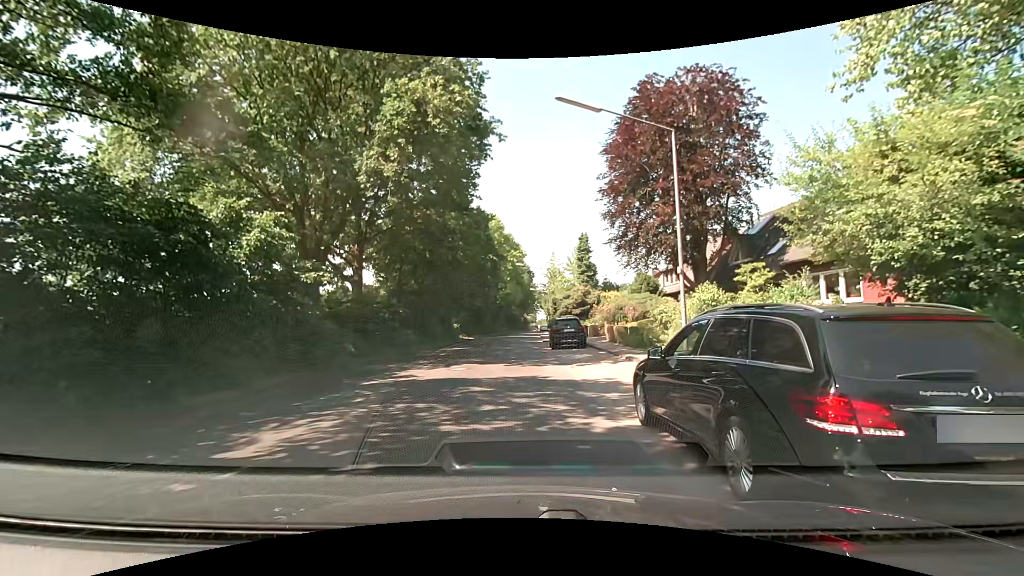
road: unclassified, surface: asphalt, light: Day
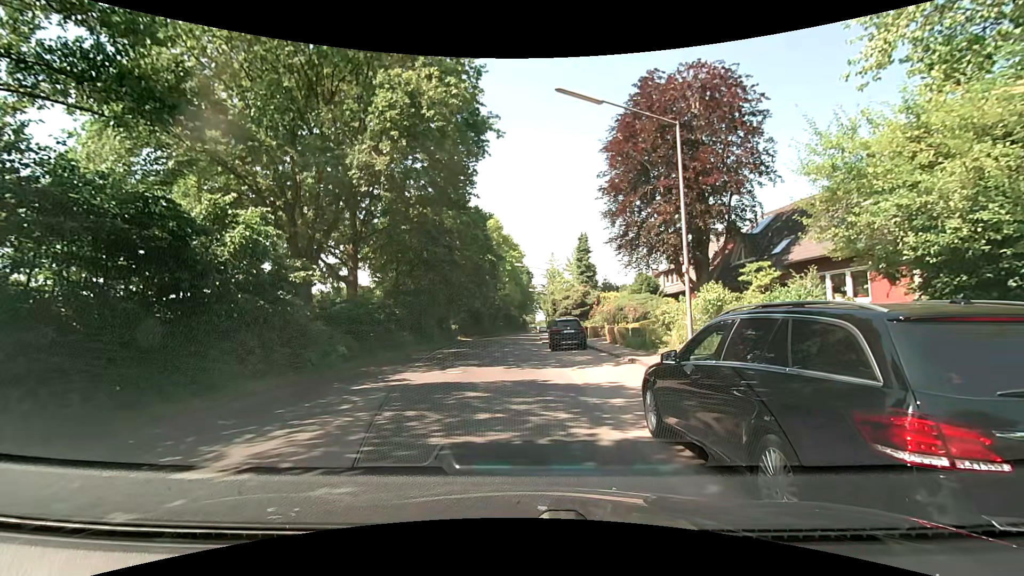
(0.0, +0.6) m; 0°
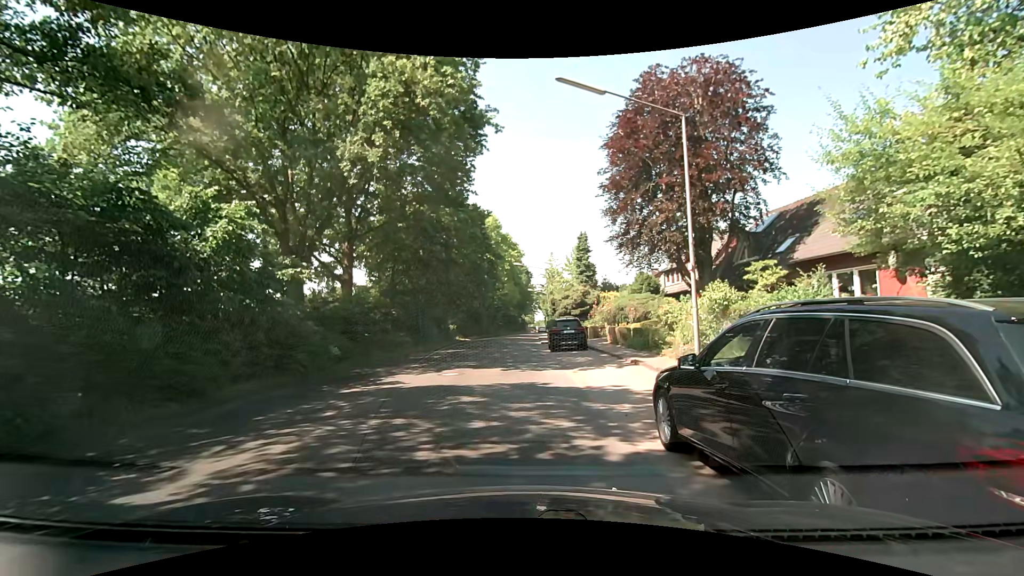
(0.0, +0.6) m; 0°
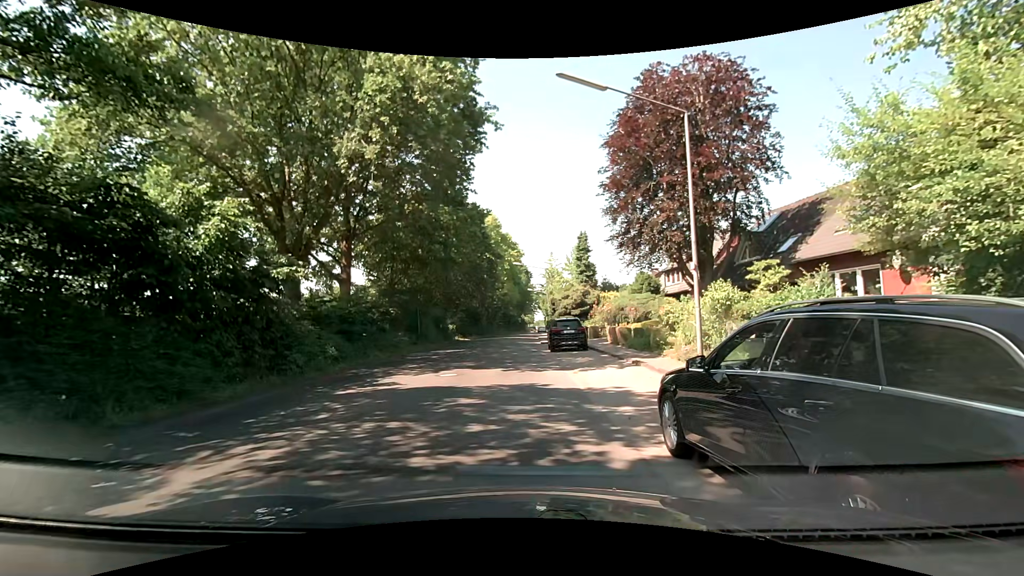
(0.0, +0.2) m; 0°
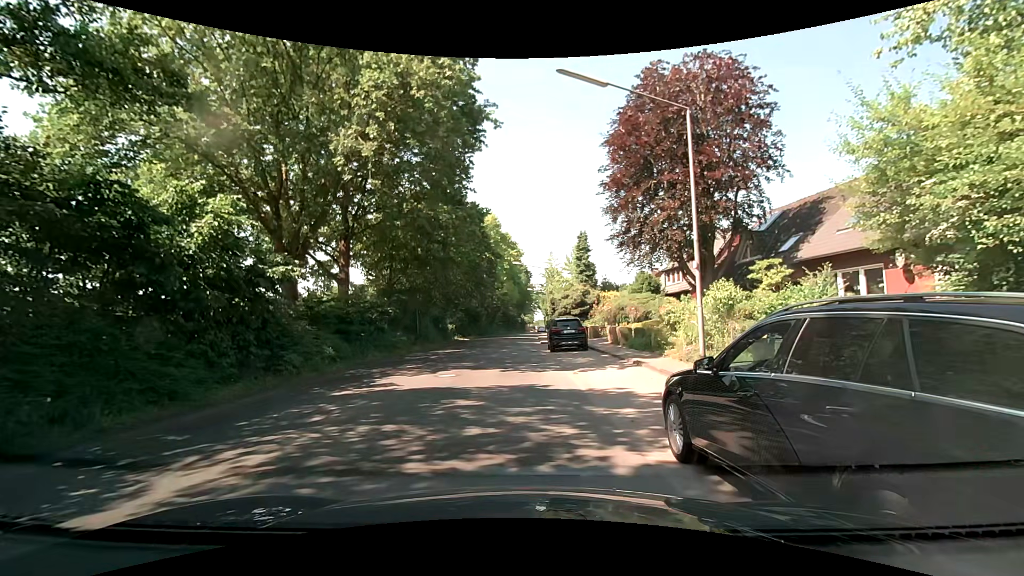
(0.0, +0.2) m; 0°
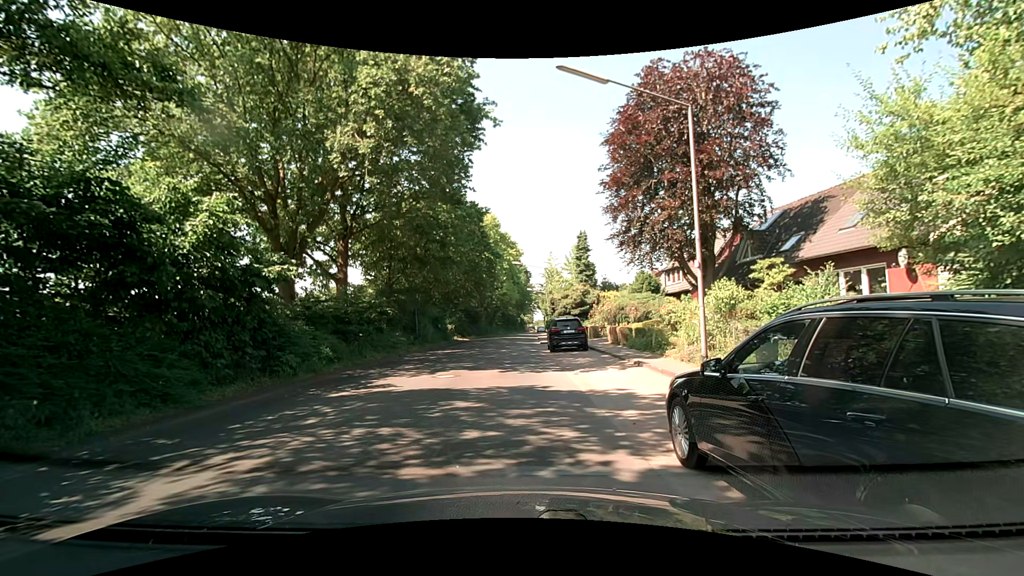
(0.0, +0.3) m; 0°
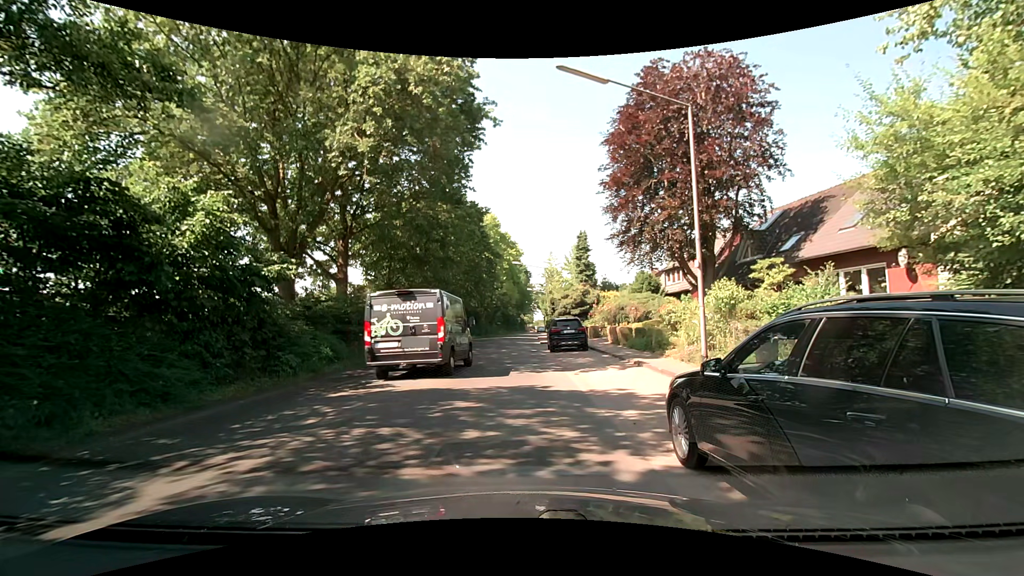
(0.0, 0.0) m; 0°
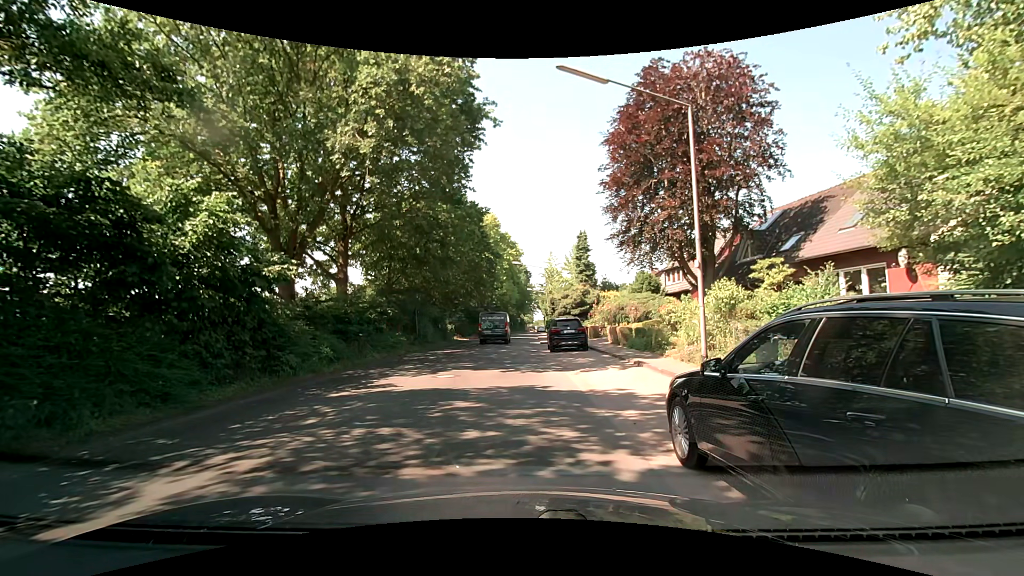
(0.0, 0.0) m; 0°
